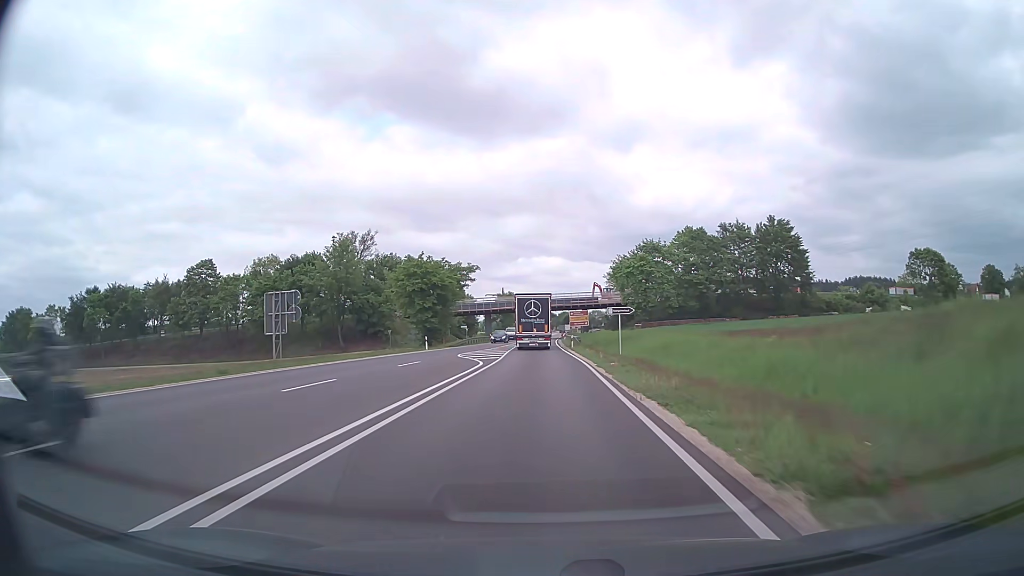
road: trunk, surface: asphalt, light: Day
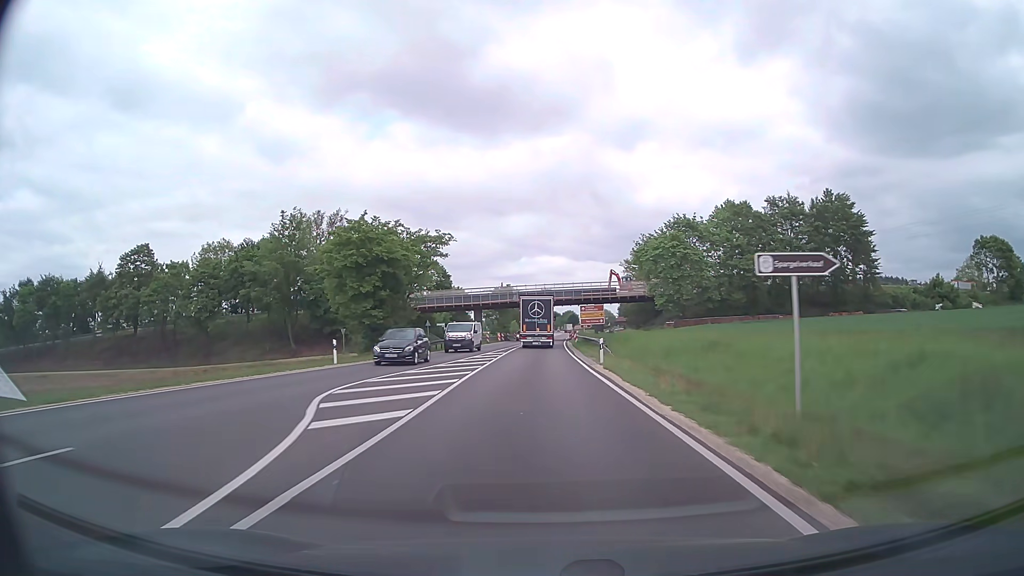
(0.0, +24.3) m; 0°
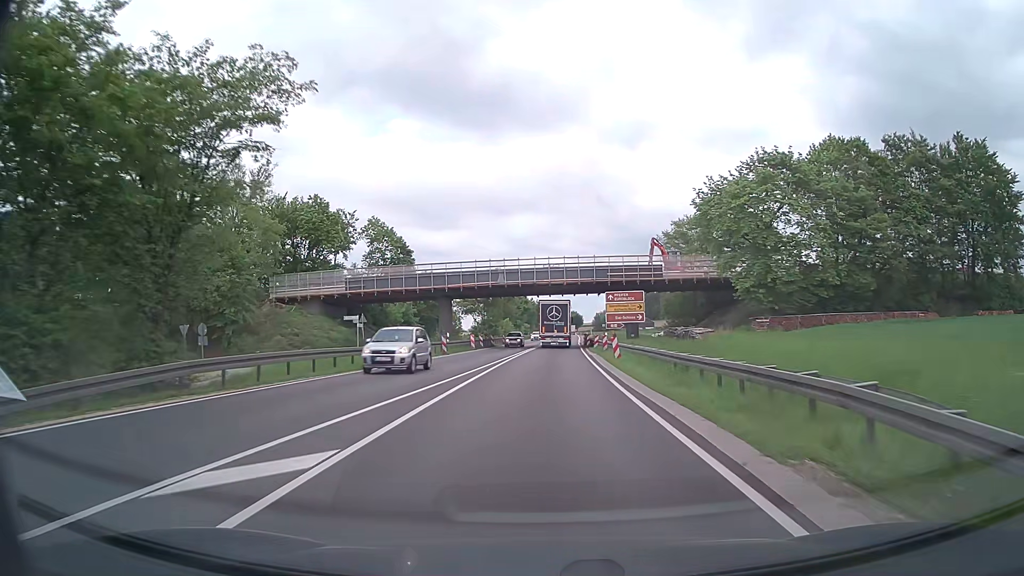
(-0.2, +34.7) m; 0°
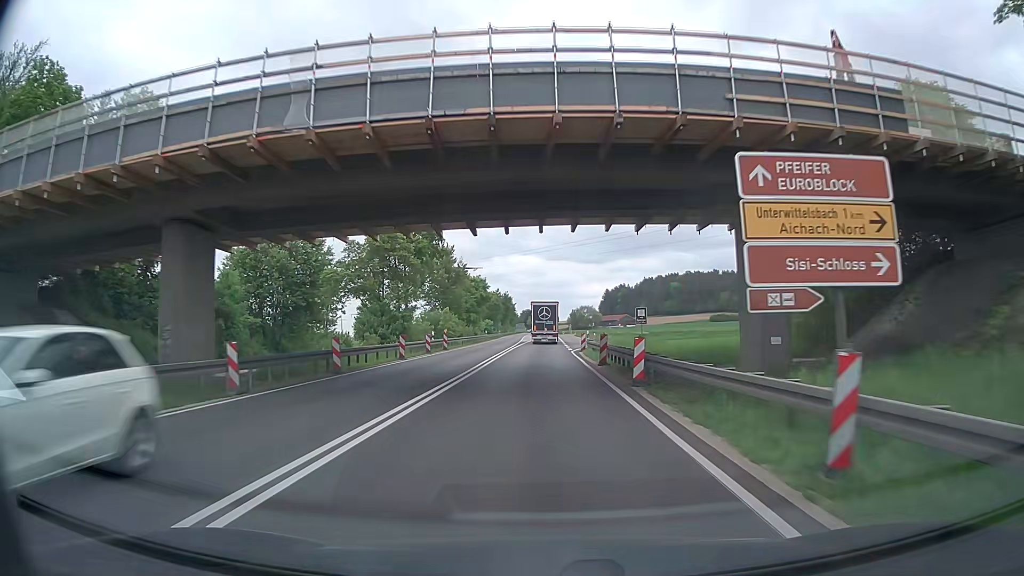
(+0.8, +44.6) m; +2°
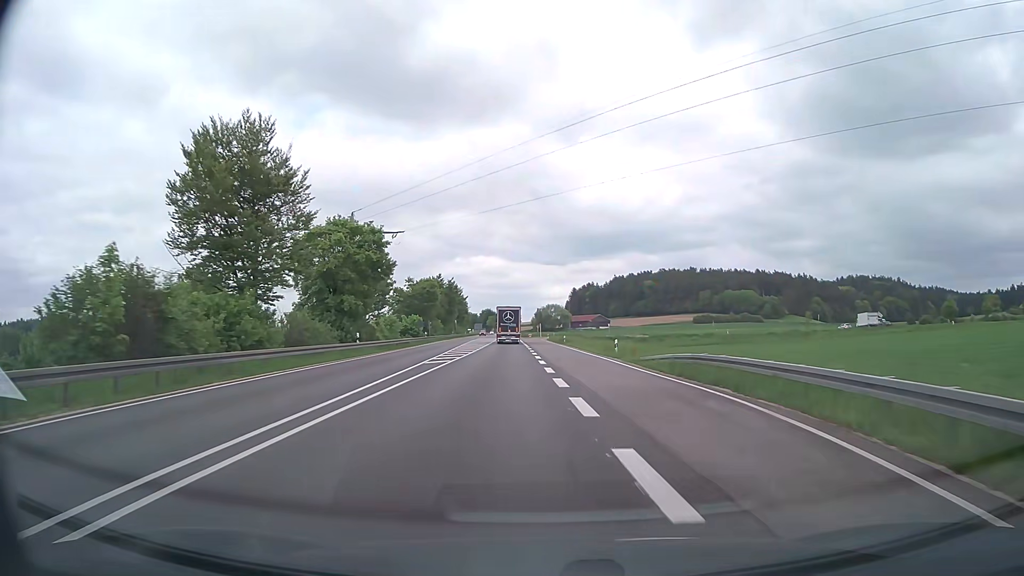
(+0.2, +54.2) m; +3°
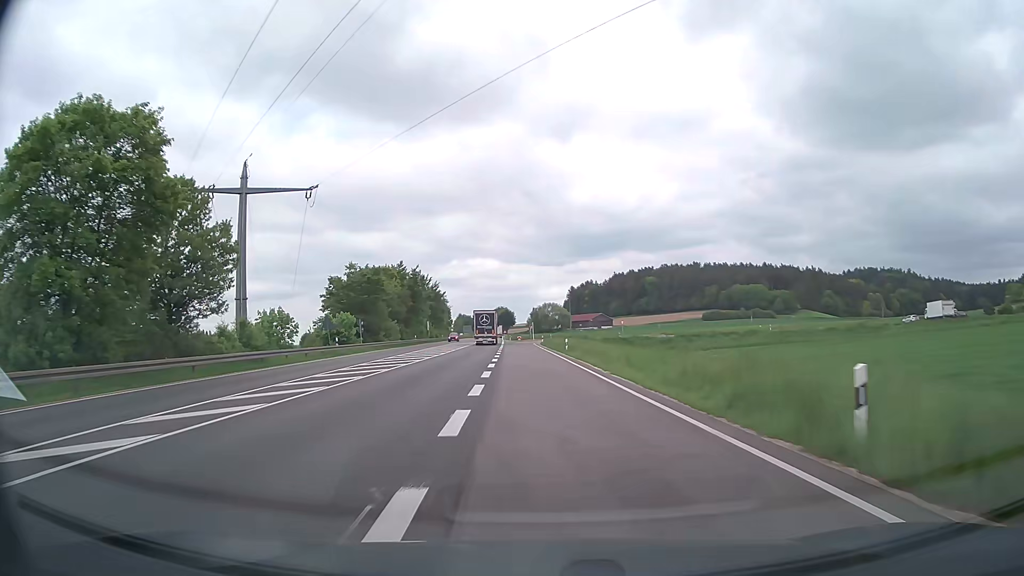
(+0.9, +31.9) m; +1°
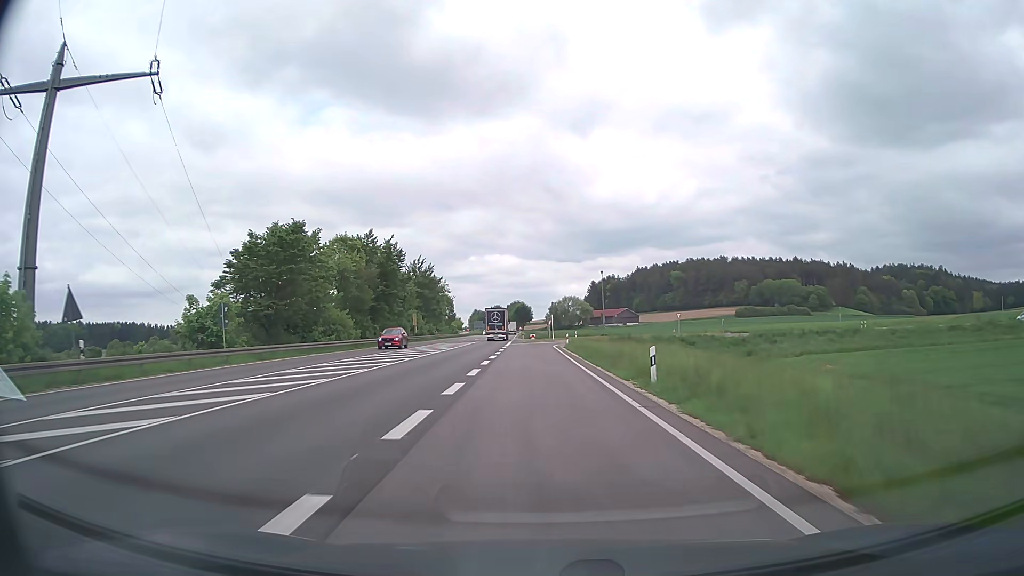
(-0.7, +30.3) m; -2°
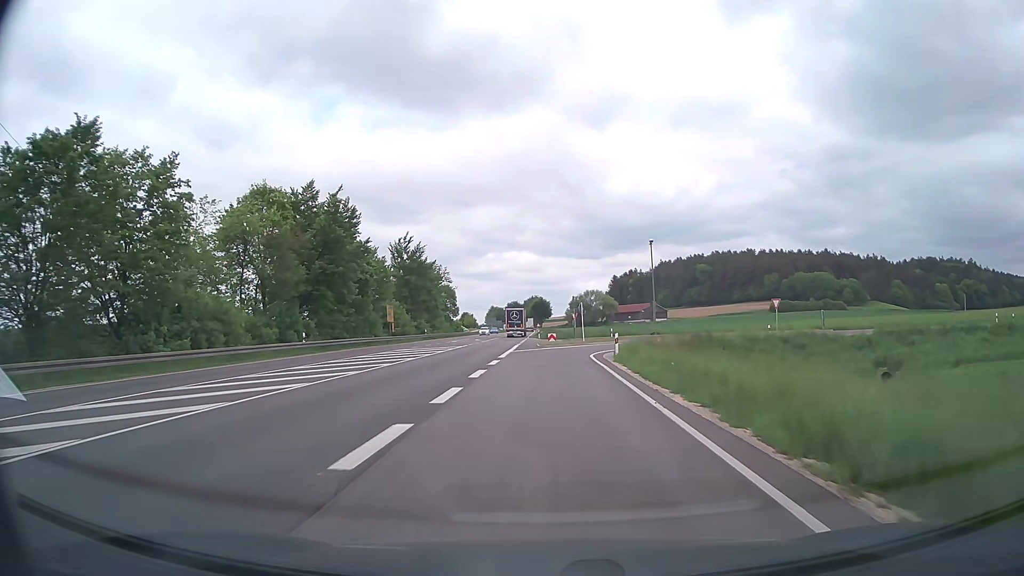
(-0.4, +26.0) m; -2°
(0, +10) (0, +20) (0, +30) (+2, +40) (+9, +47) (+18, +50) (+28, +50) (+38, +47) (+47, +43) (+55, +37) m
